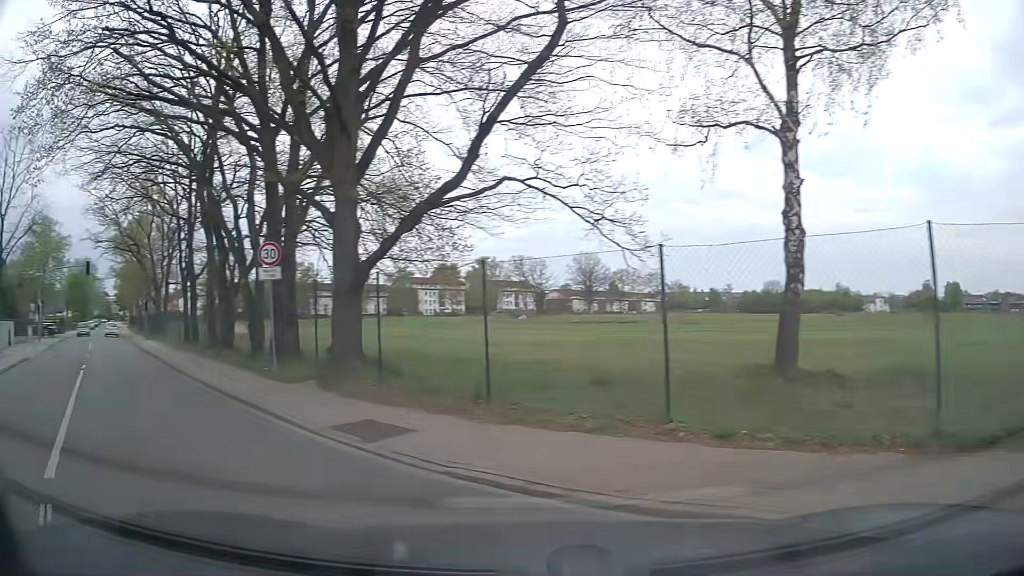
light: Day
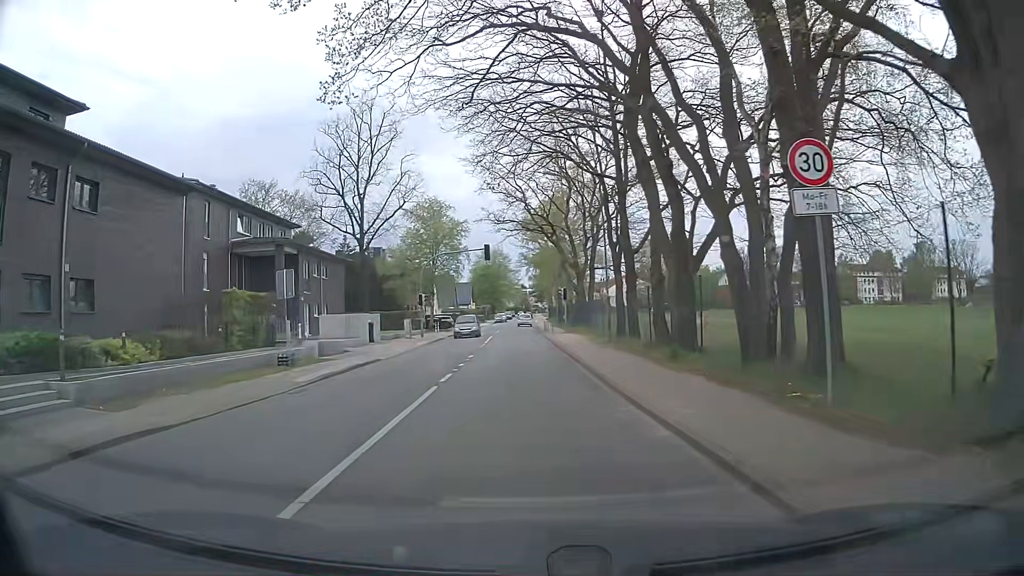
(-3.7, +8.3) m; -37°
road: unclassified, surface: asphalt
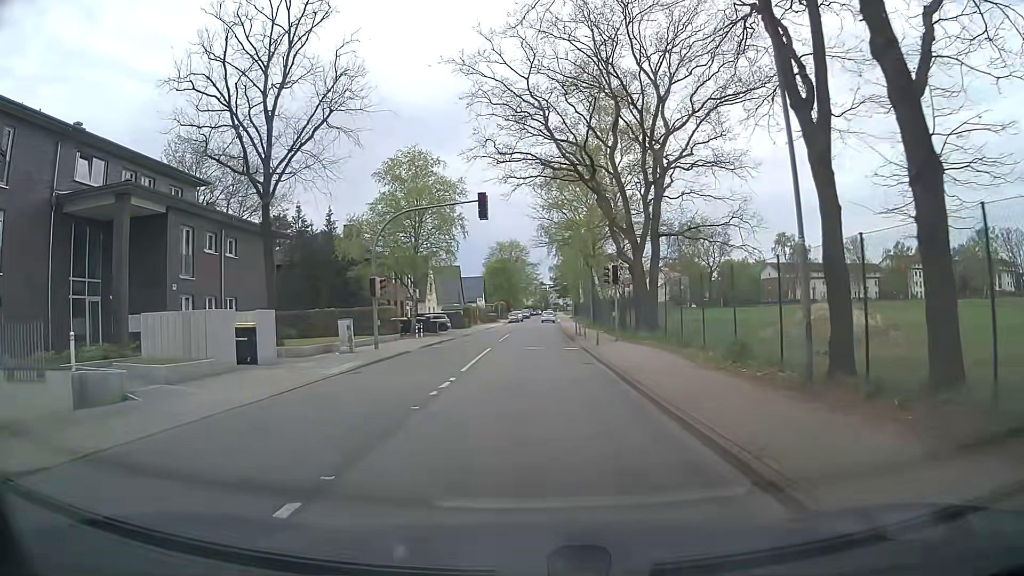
(+0.1, +20.6) m; -1°
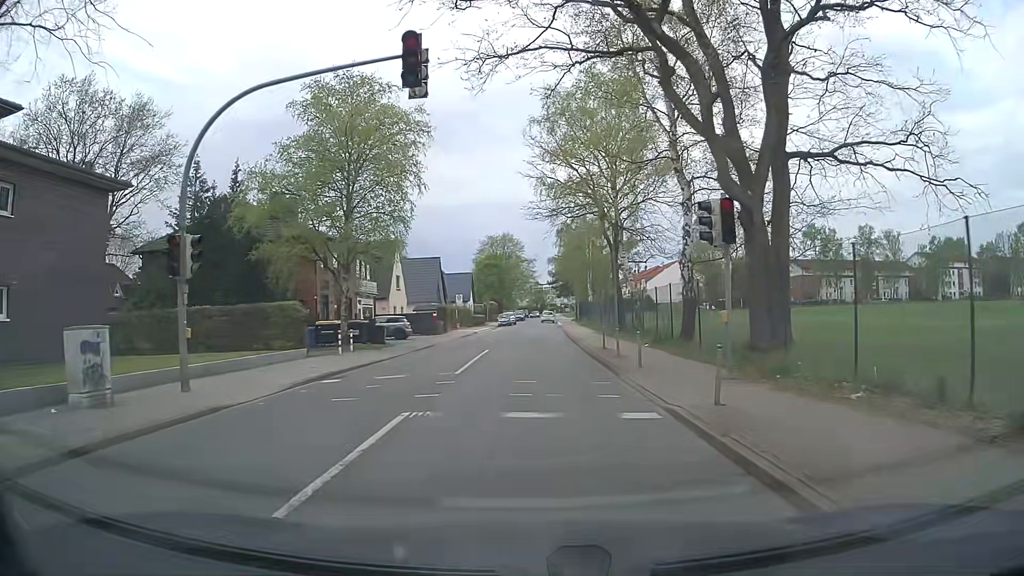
(+0.2, +17.4) m; +1°
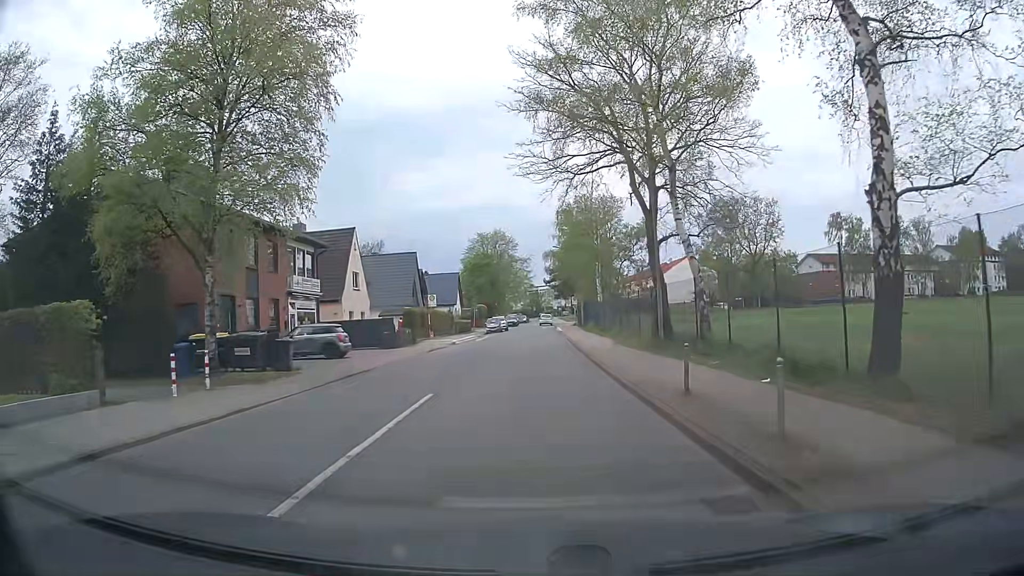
(+0.1, +13.2) m; -1°
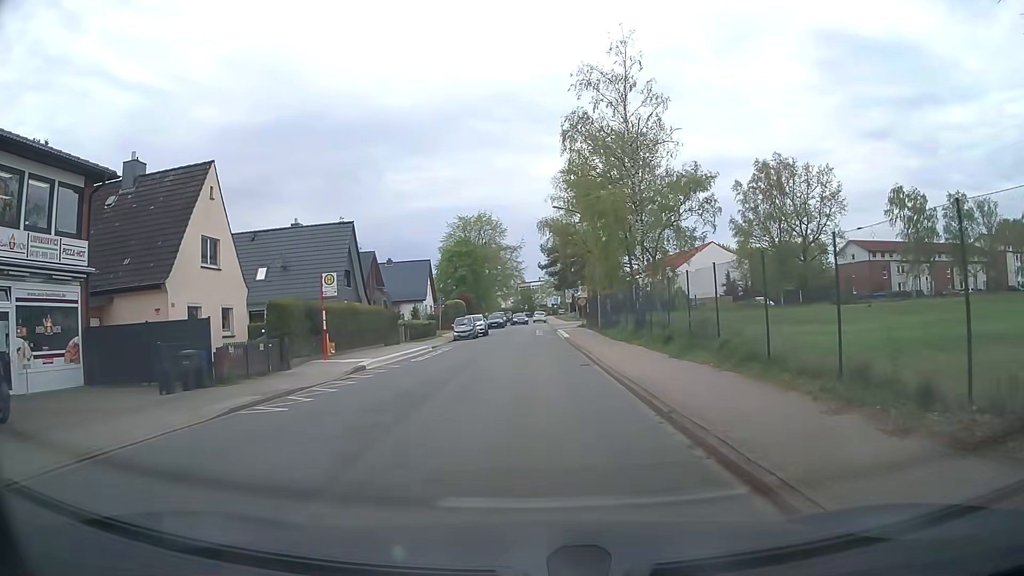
(+0.6, +22.3) m; +2°
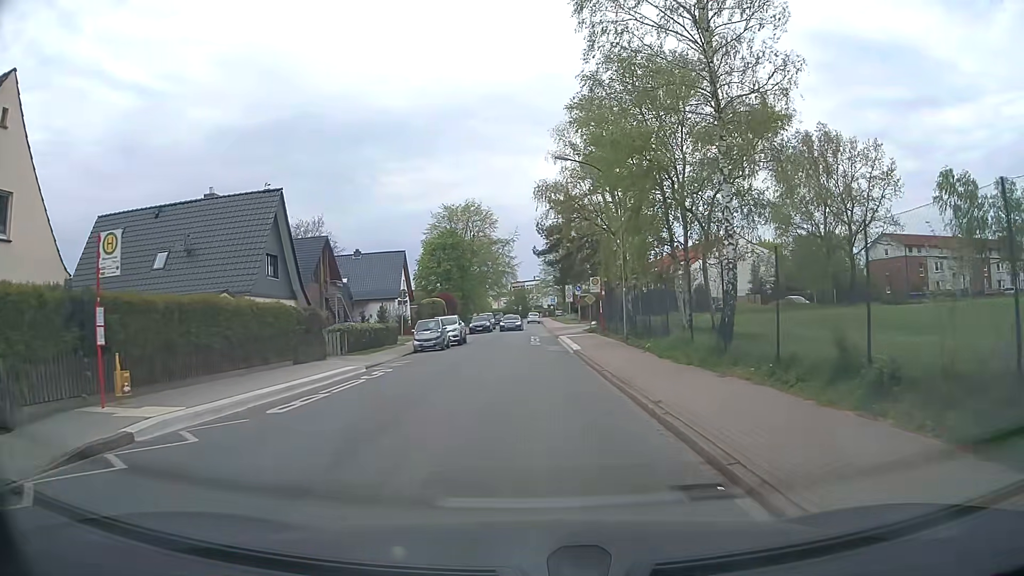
(0.0, +13.4) m; 0°
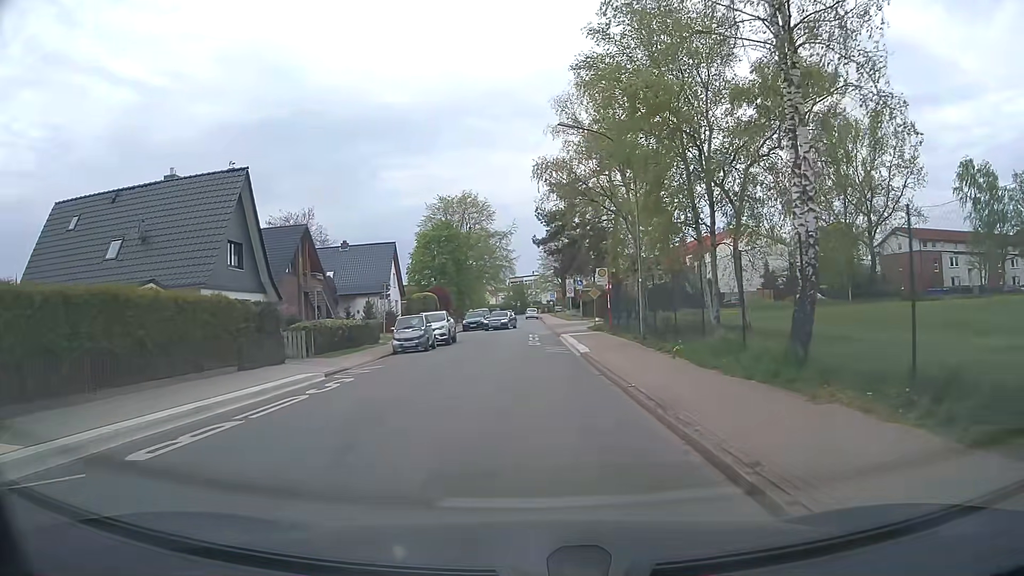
(0.0, +4.5) m; +1°
(0, +10) (0, +20) (0, +30) (0, +40) (0, +50) (0, +60) (-1, +70) (-1, +80) (-1, +90) (-1, +100) m
